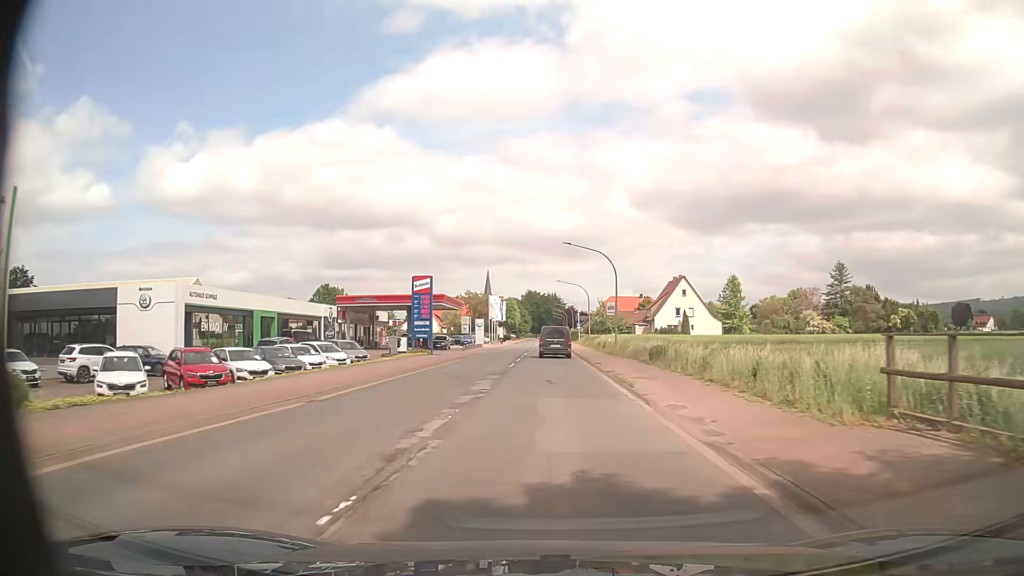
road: primary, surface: asphalt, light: Day
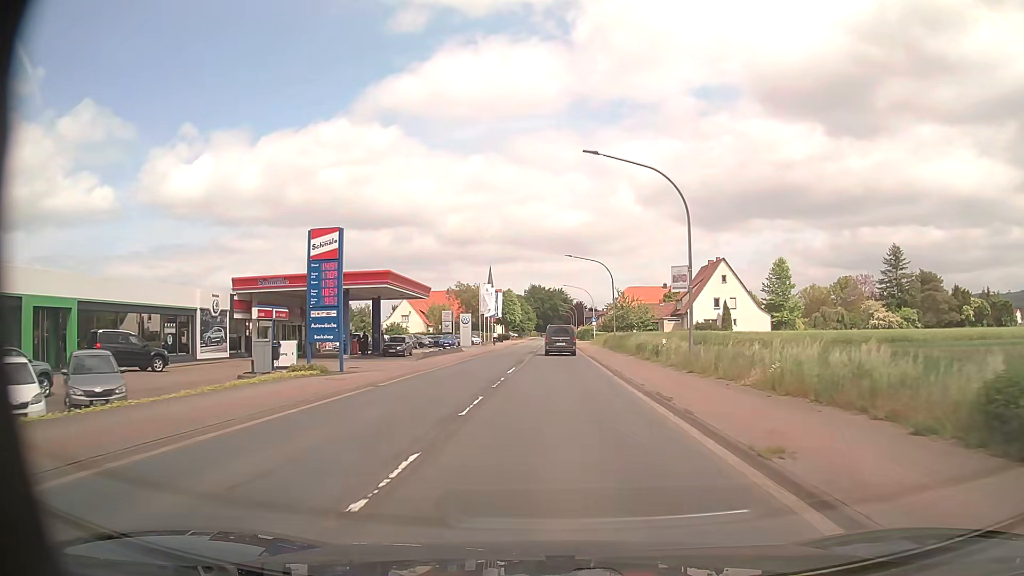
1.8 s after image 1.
(0.0, +23.8) m; 0°
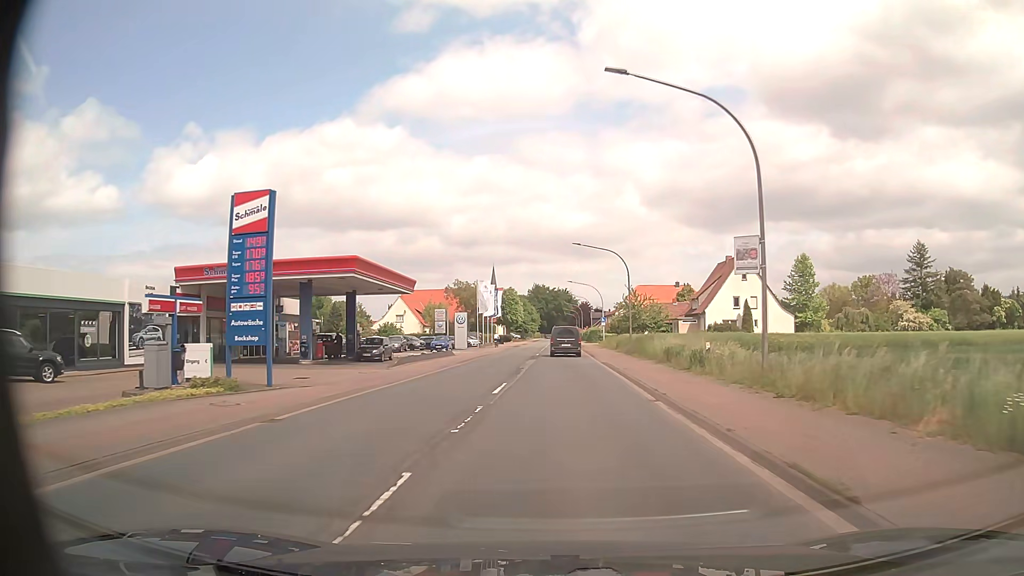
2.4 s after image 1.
(0.0, +7.9) m; -1°
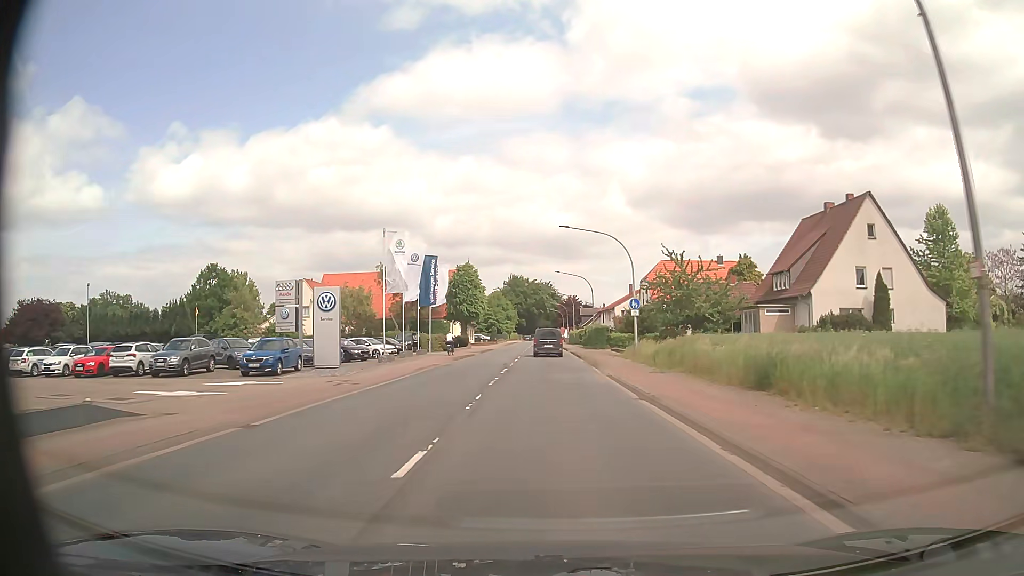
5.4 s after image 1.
(+0.5, +39.6) m; +1°
(0, +10) (0, +20) (0, +30) (0, +40) (0, +50) (0, +60) (0, +70) (0, +80) (0, +90) (0, +100) m
